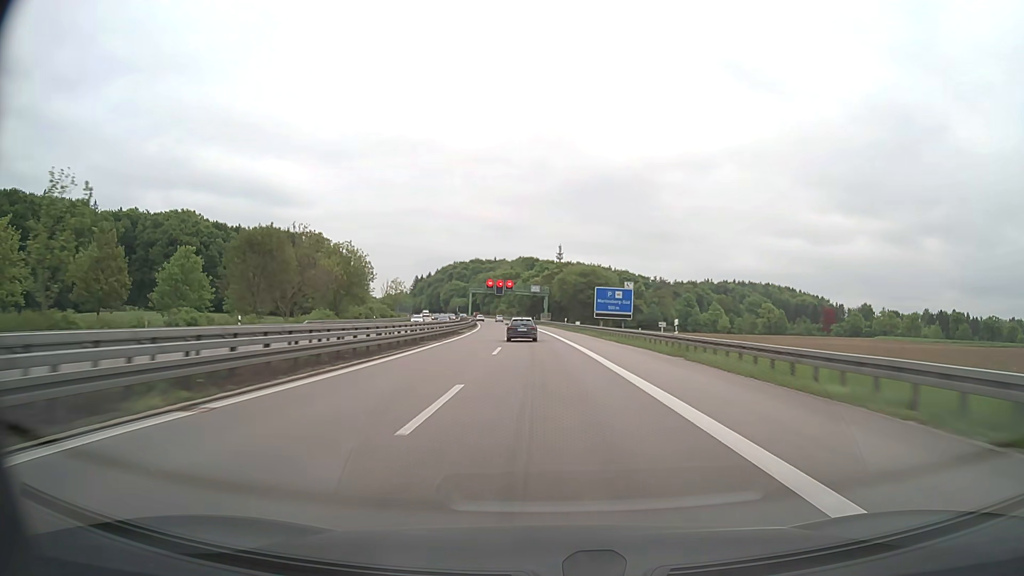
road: motorway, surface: asphalt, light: Day
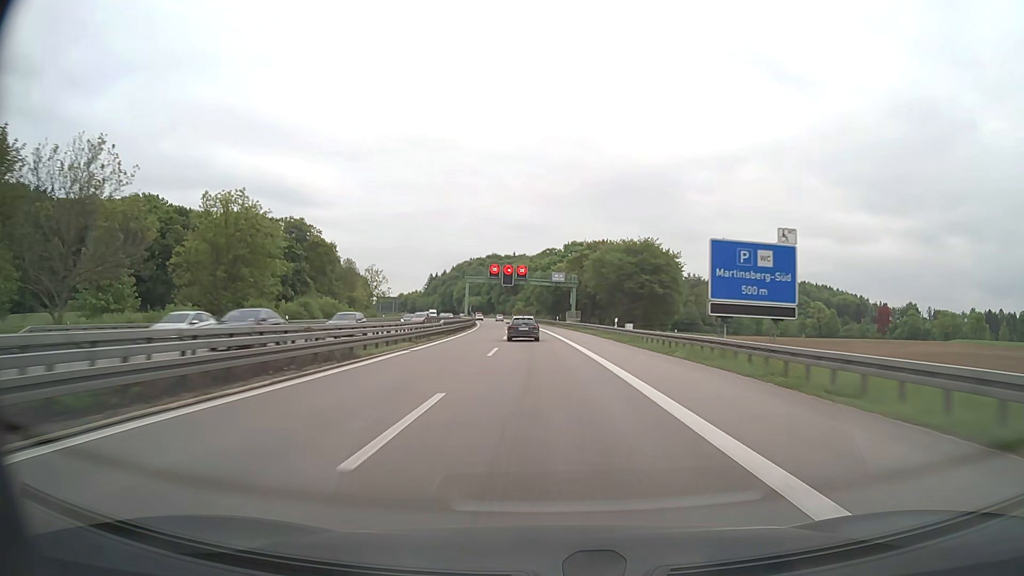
(-0.6, +38.3) m; -2°
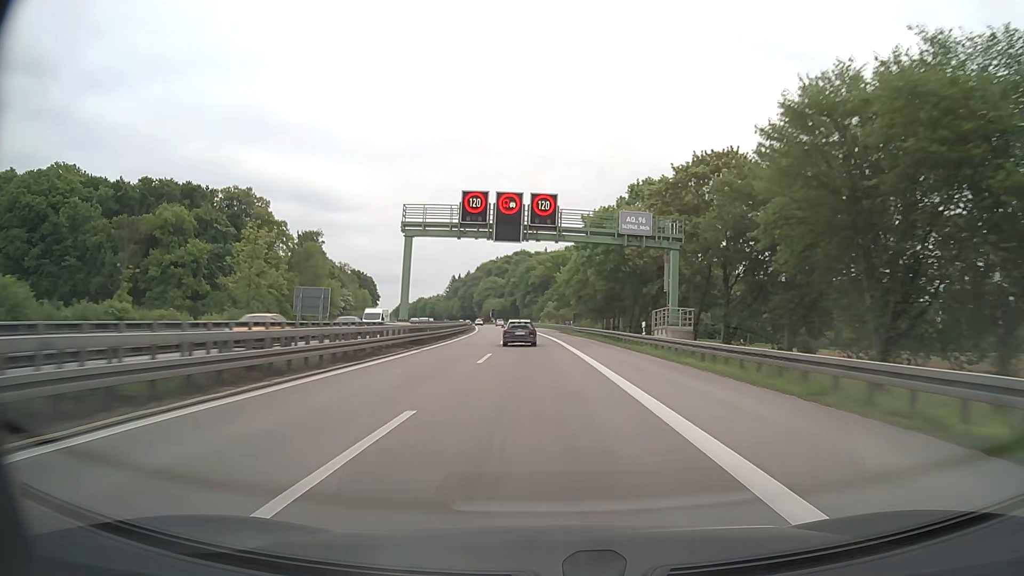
(-1.5, +56.7) m; -3°
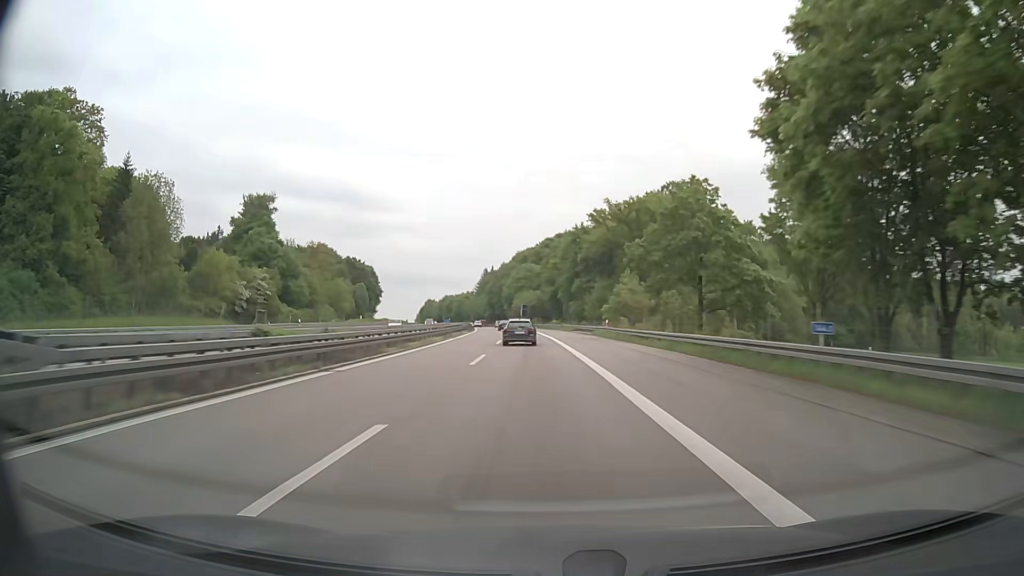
(-2.6, +74.5) m; -4°
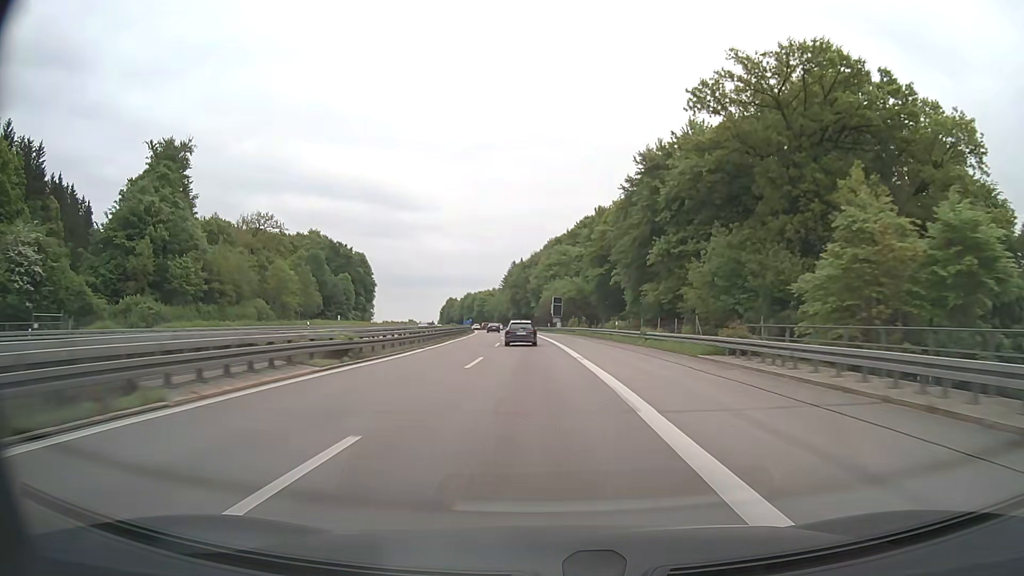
(-1.4, +55.6) m; -3°
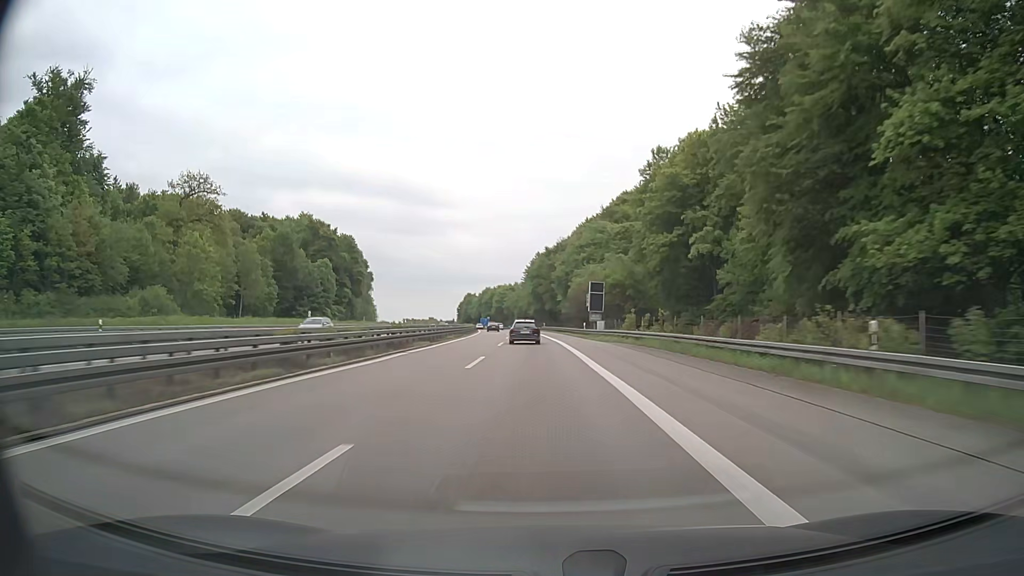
(-0.7, +37.3) m; -2°
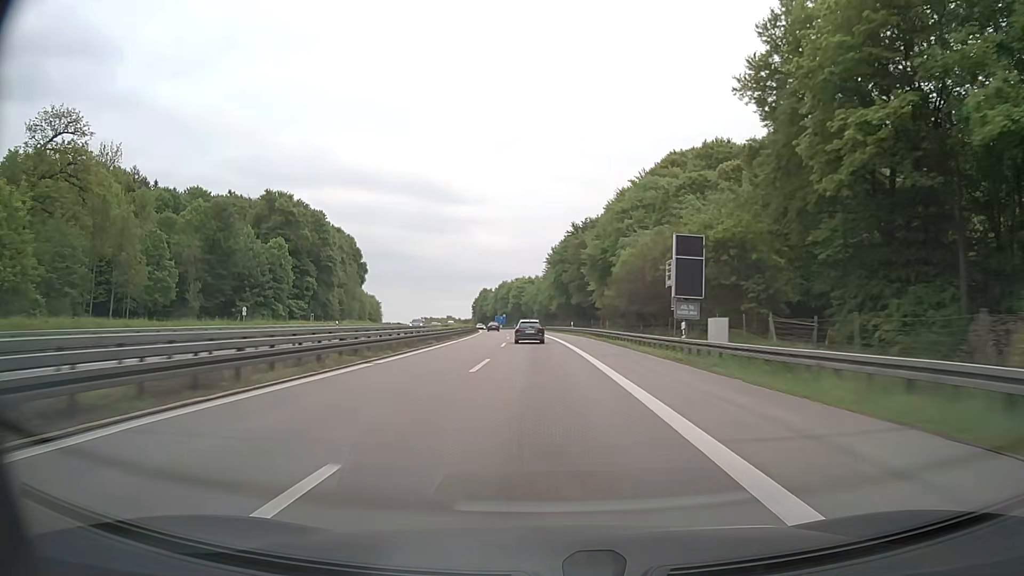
(-0.7, +37.6) m; -2°
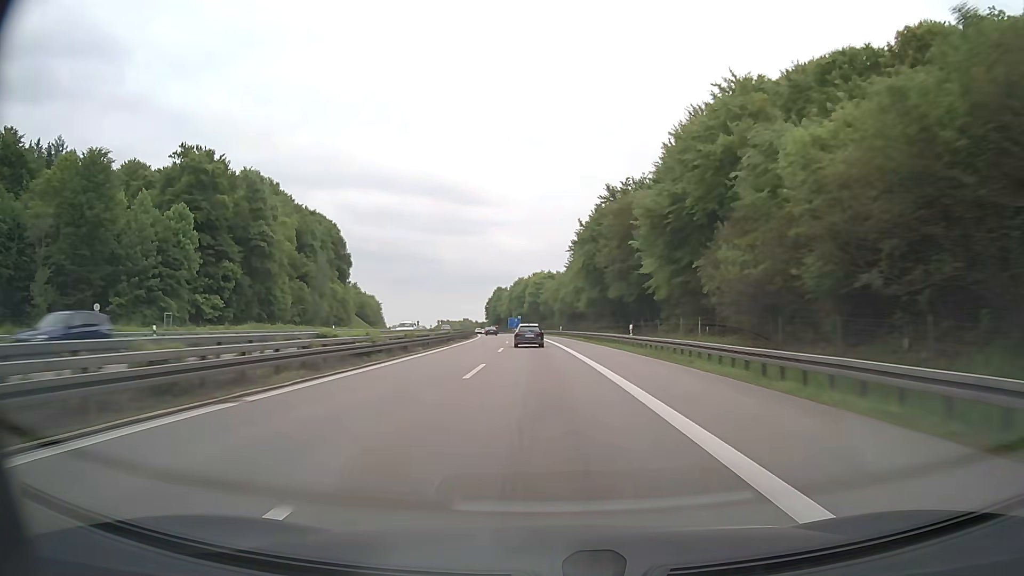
(-0.4, +38.0) m; -2°
(0, +10) (0, +20) (0, +30) (-1, +40) (-1, +50) (-2, +60) (-2, +70) (-3, +80) (-4, +90) (-4, +100) m
